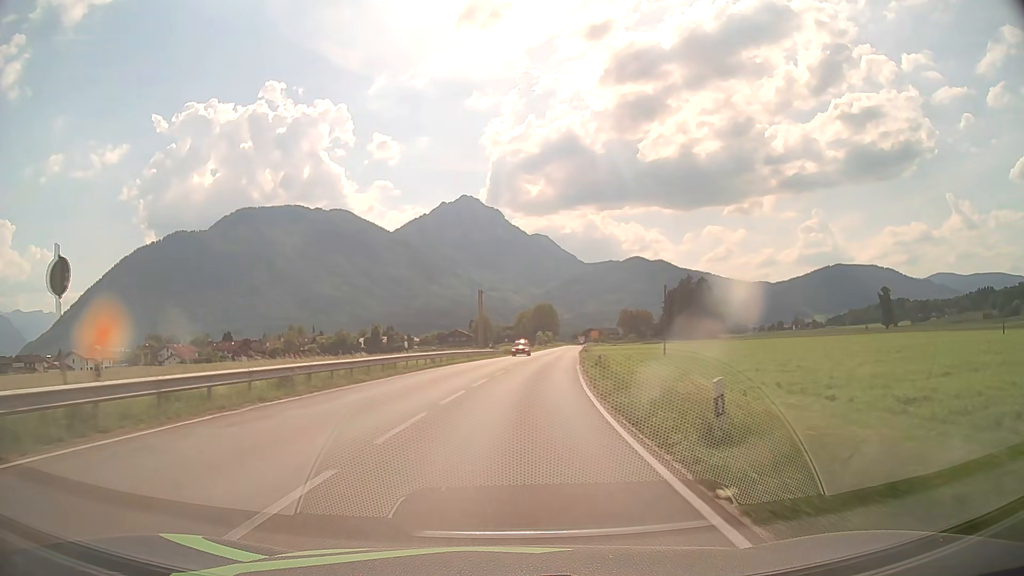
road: primary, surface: asphalt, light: Day
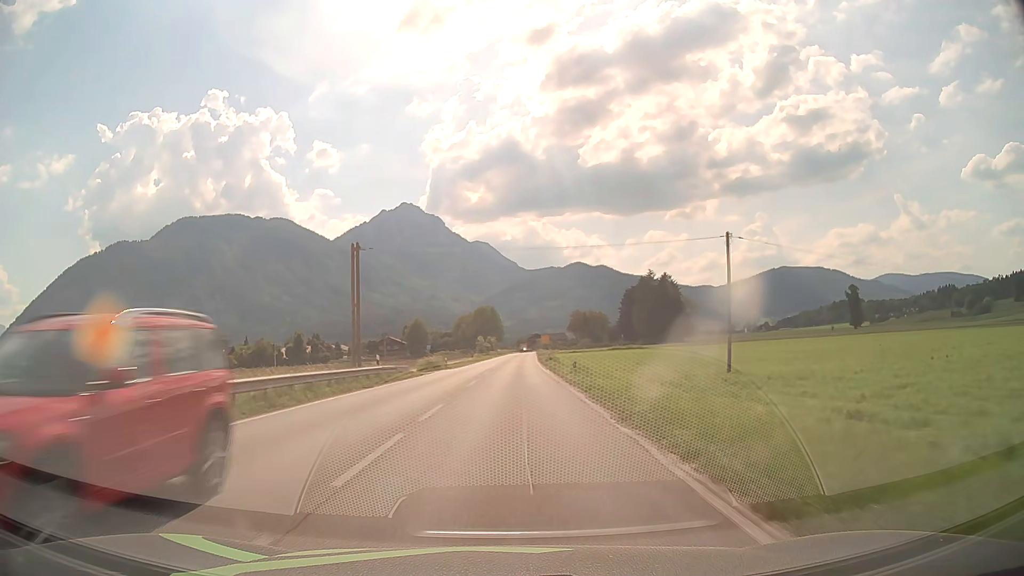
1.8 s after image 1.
(+1.6, +32.7) m; +5°
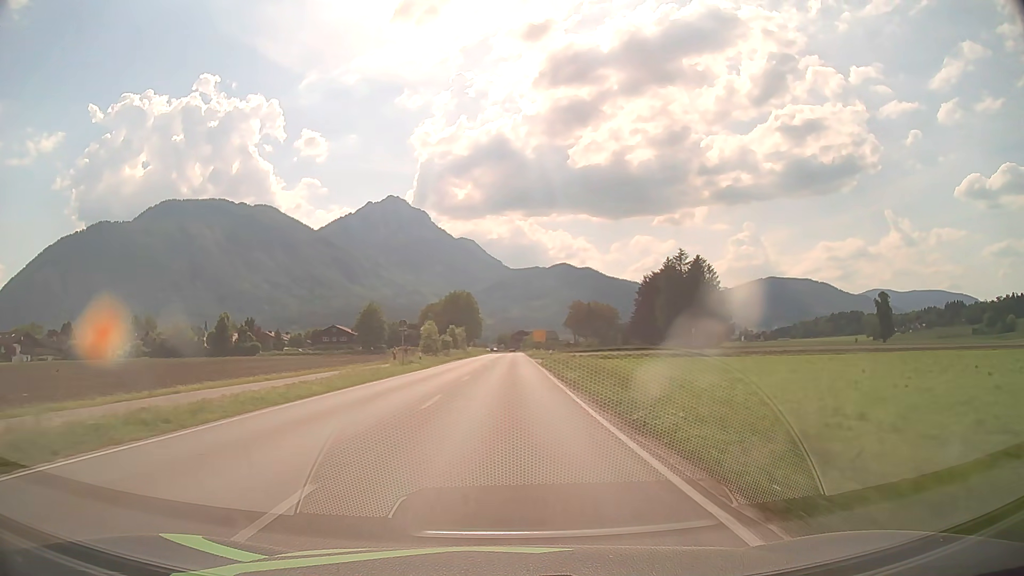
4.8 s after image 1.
(+1.0, +60.3) m; +1°
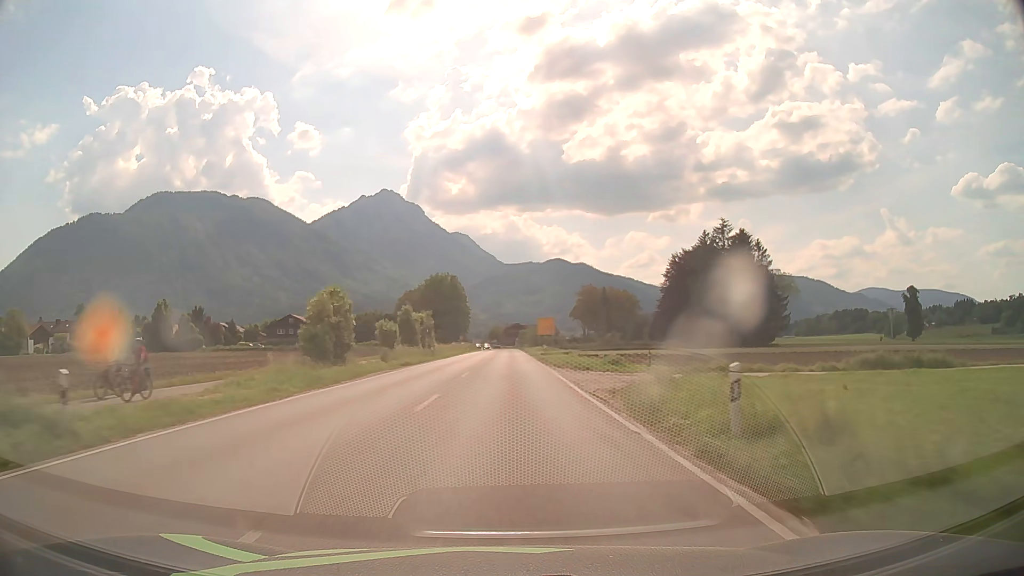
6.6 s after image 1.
(+0.3, +38.6) m; +1°
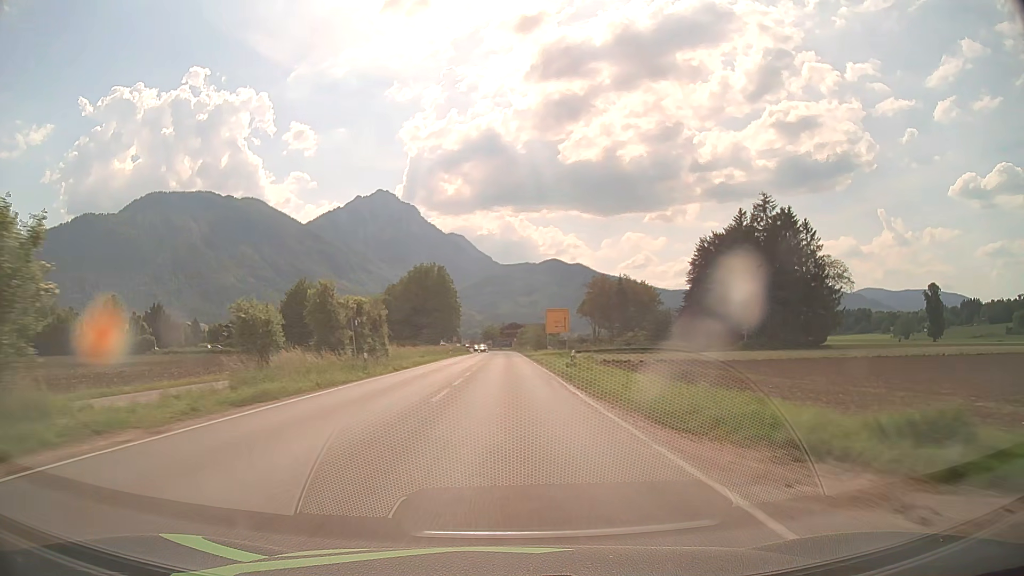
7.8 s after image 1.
(0.0, +24.7) m; 0°
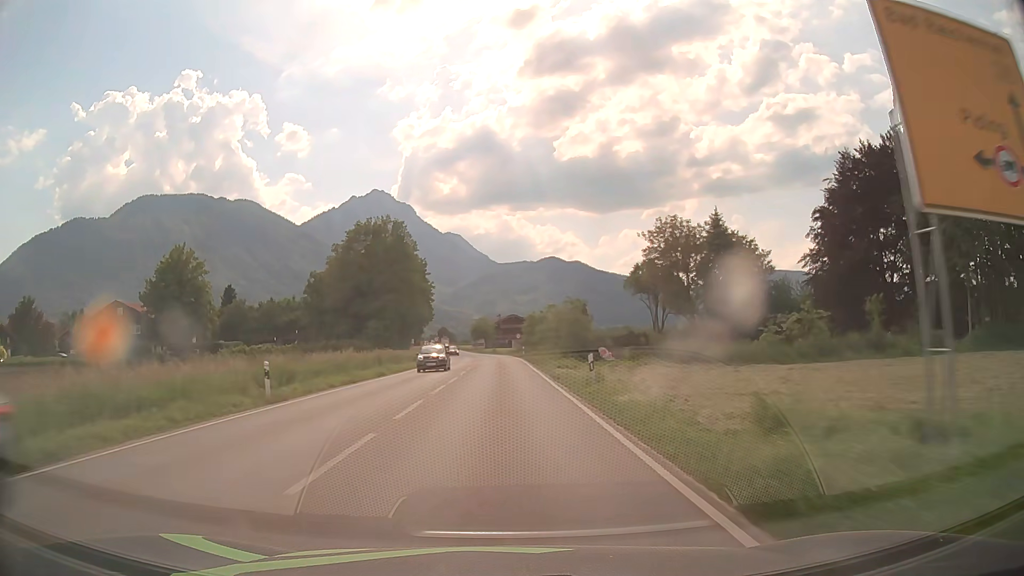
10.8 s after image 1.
(+0.3, +57.6) m; 0°
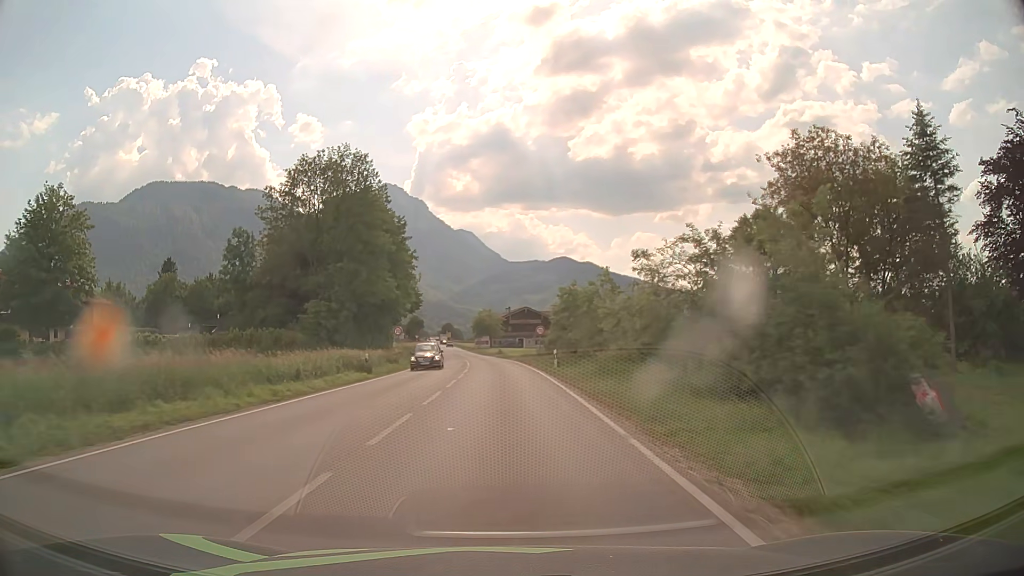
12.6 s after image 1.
(-0.1, +33.3) m; 0°
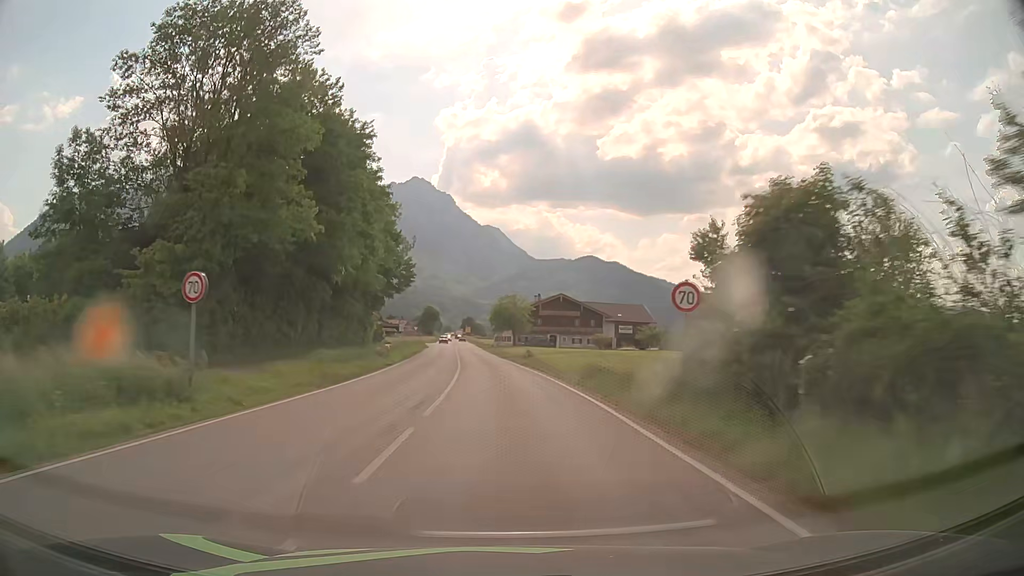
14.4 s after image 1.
(-0.6, +32.7) m; -2°
(0, +10) (0, +20) (-1, +30) (-1, +40) (-2, +50) (-2, +60) (-3, +70) (-4, +80) (-5, +90) (-5, +100) m
